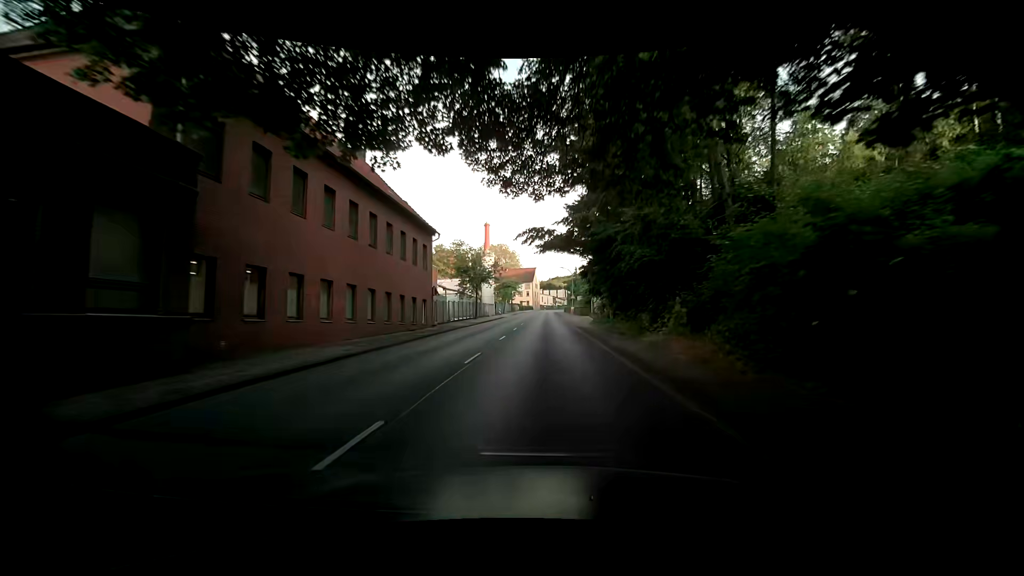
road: primary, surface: asphalt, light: Day
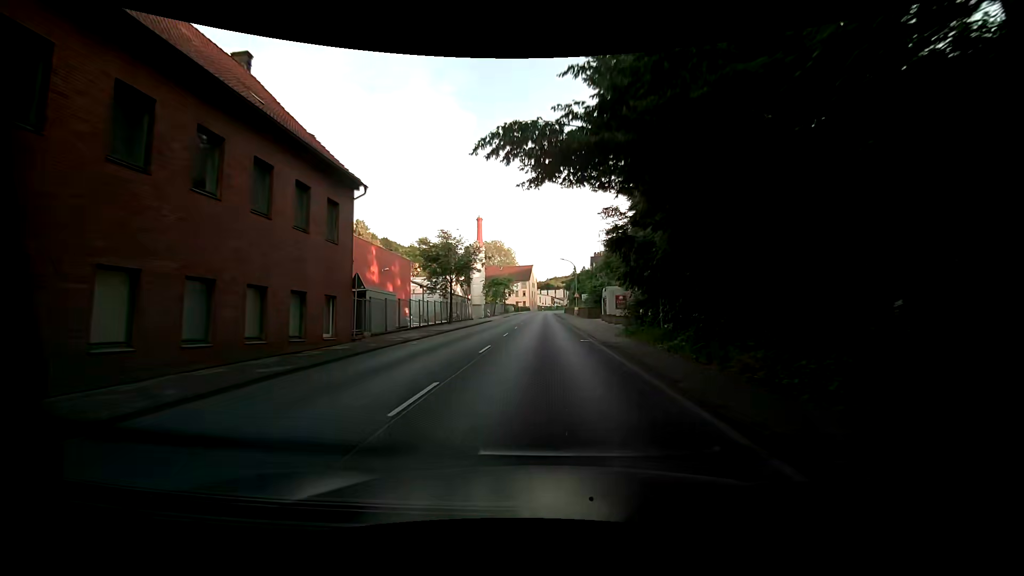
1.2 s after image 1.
(-0.1, +14.8) m; -2°
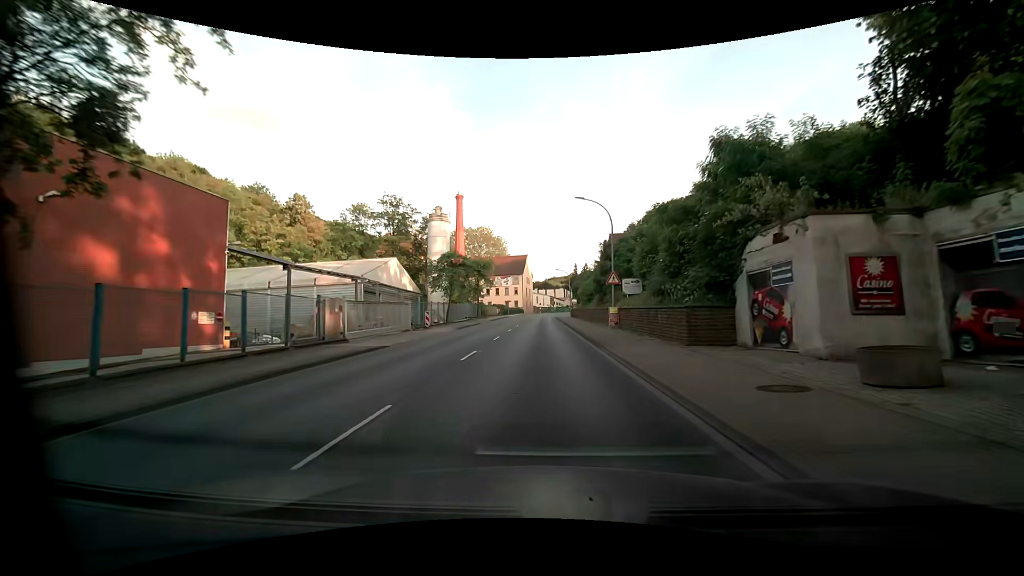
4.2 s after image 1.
(+1.5, +37.7) m; +2°
(0, +10) (0, +20) (0, +30) (0, +40) (-1, +50) (-1, +60) (-1, +70) (-1, +80) (-1, +90) (-1, +100) m
